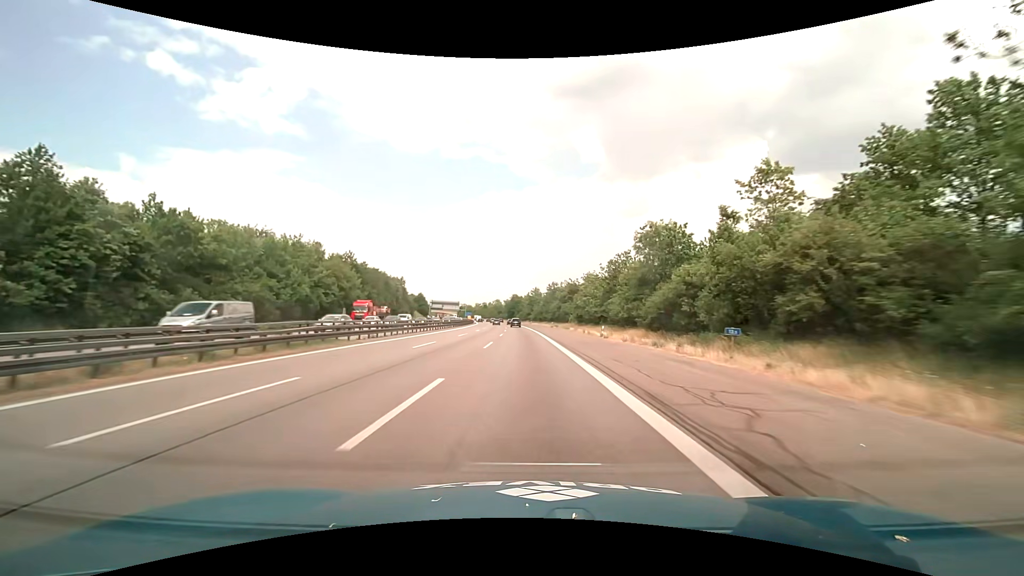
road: motorway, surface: asphalt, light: Day
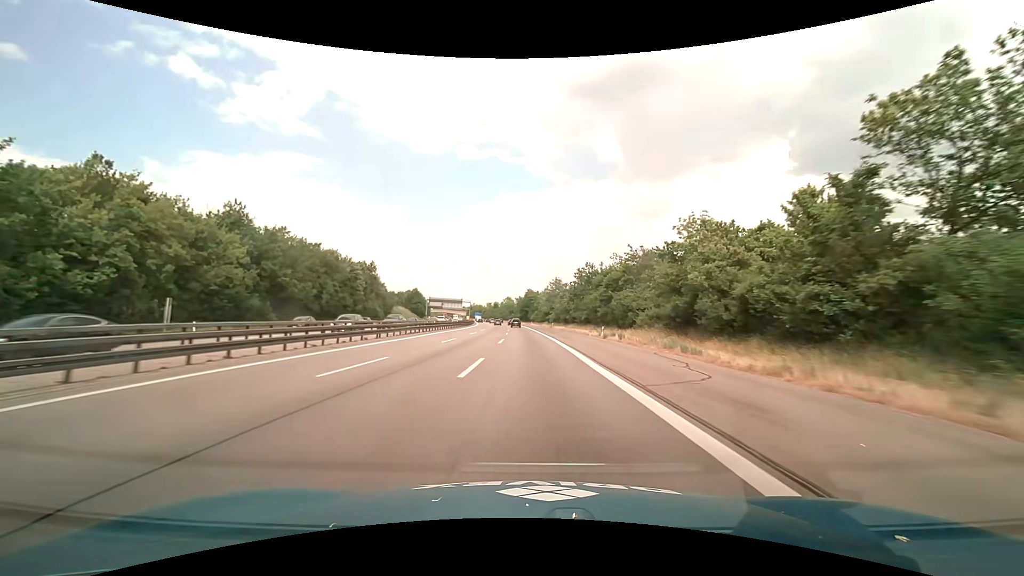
(-0.8, +47.6) m; -2°
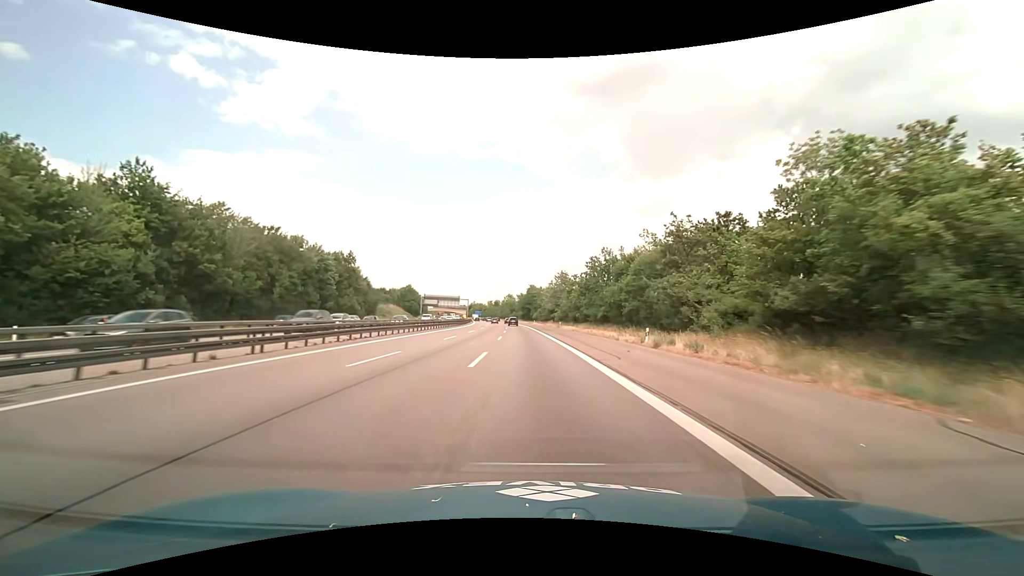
(0.0, +15.9) m; 0°
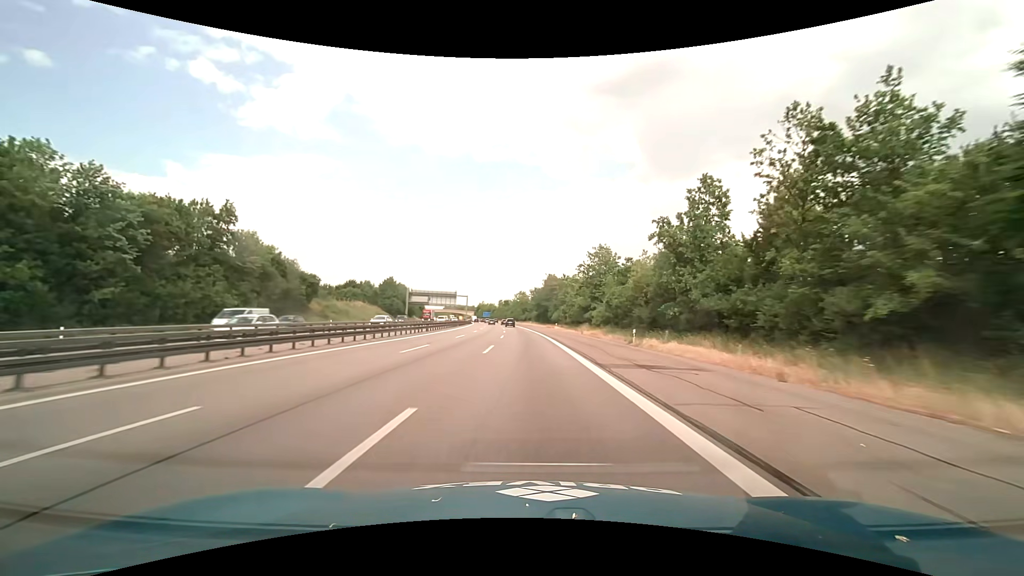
(-0.6, +47.7) m; -2°
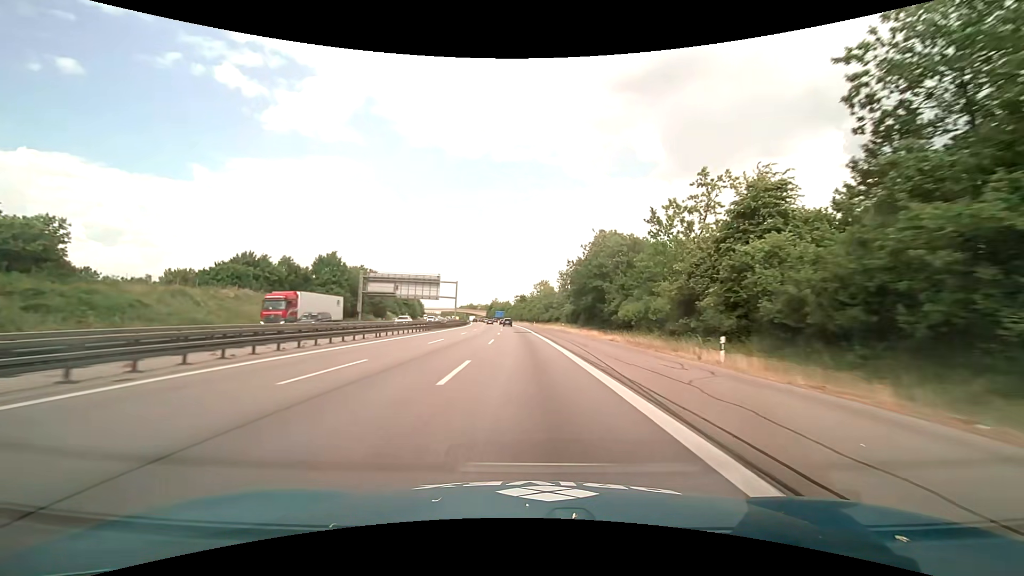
(-1.3, +63.4) m; -2°
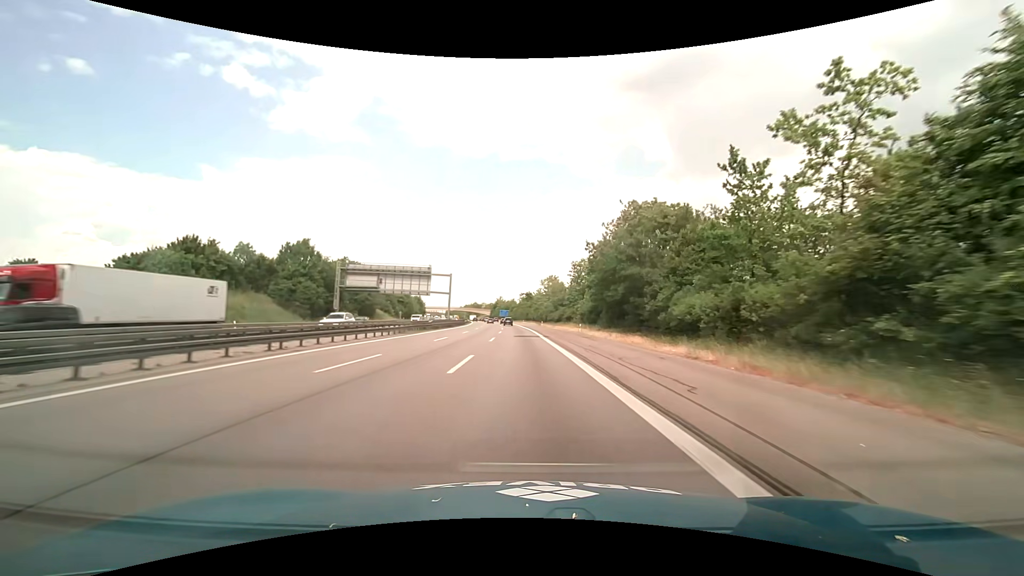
(-0.1, +15.8) m; -1°
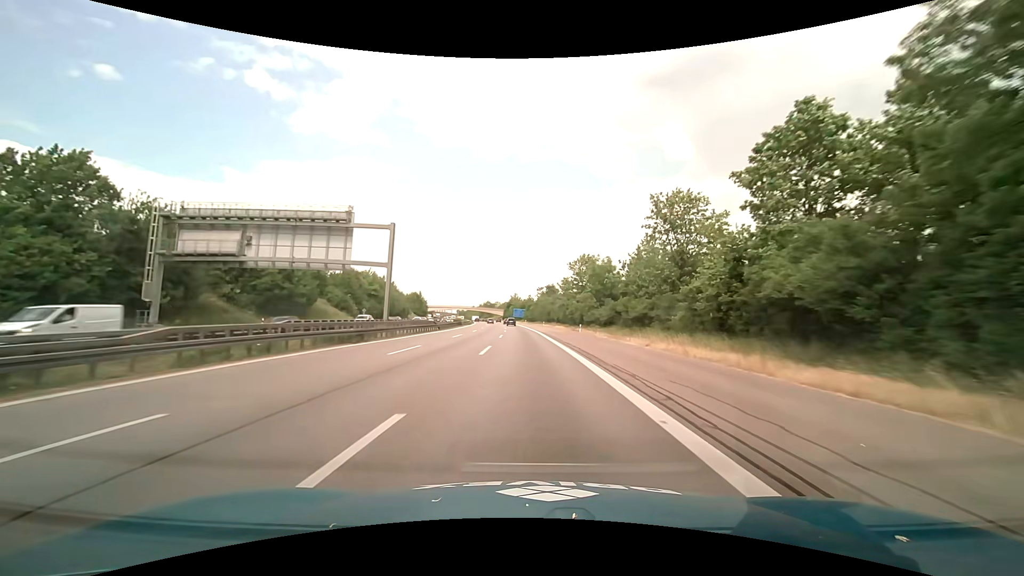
(-1.0, +47.3) m; -2°
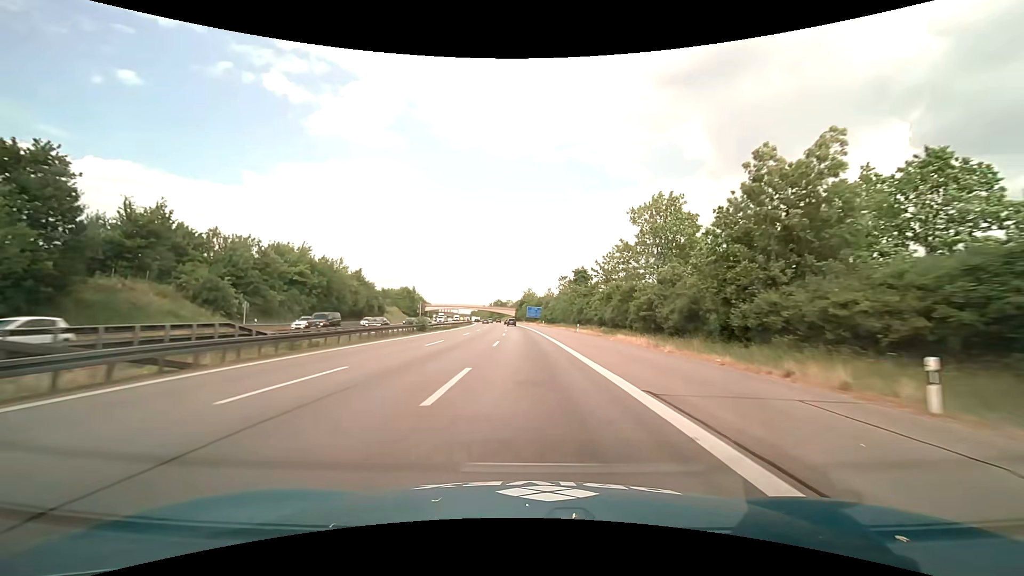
(-0.7, +47.4) m; -2°
(0, +10) (0, +20) (0, +30) (0, +40) (-1, +50) (-1, +60) (-1, +70) (-2, +80) (-2, +90) (-3, +100) m
